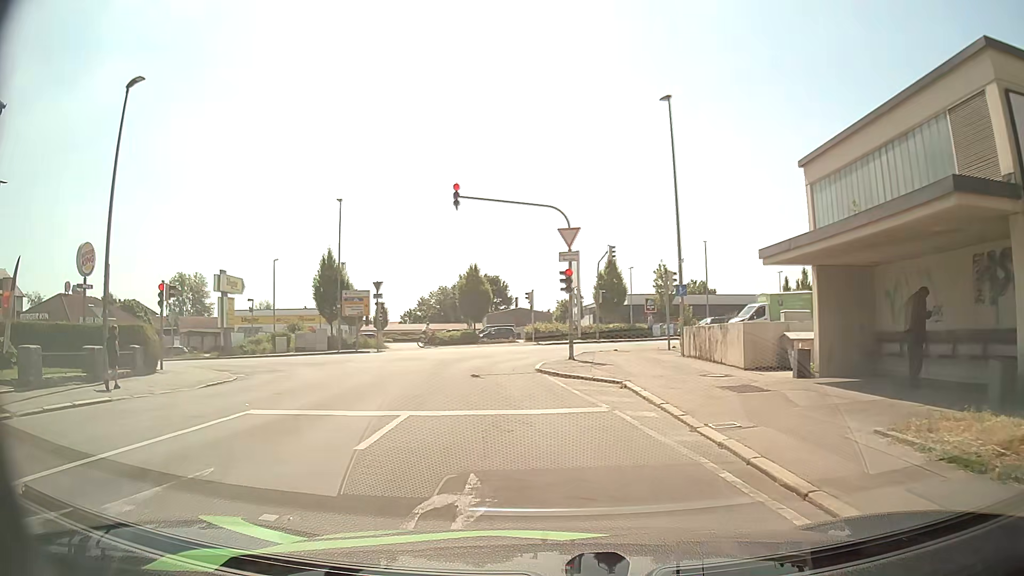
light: Day
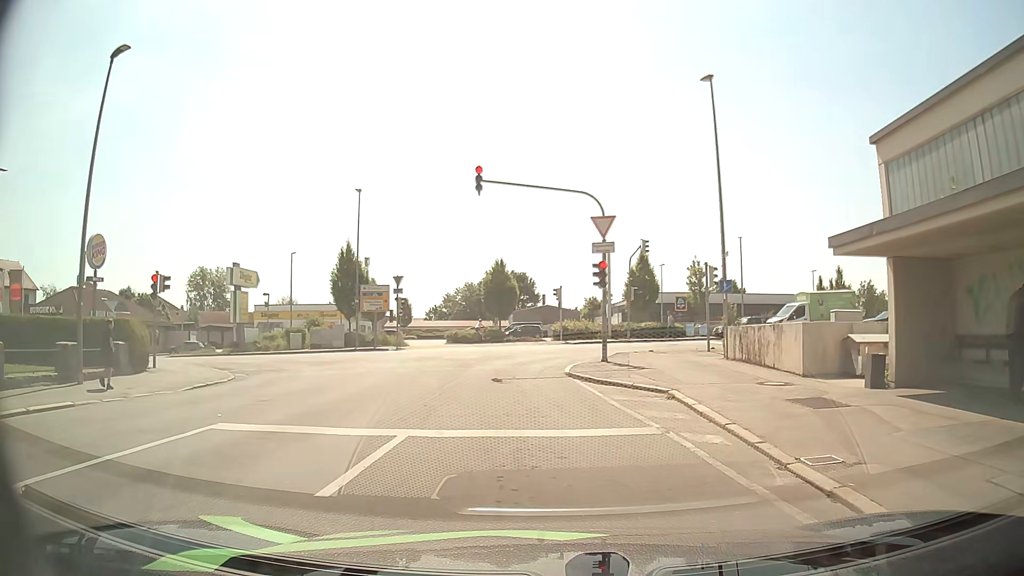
(0.0, +2.2) m; -3°
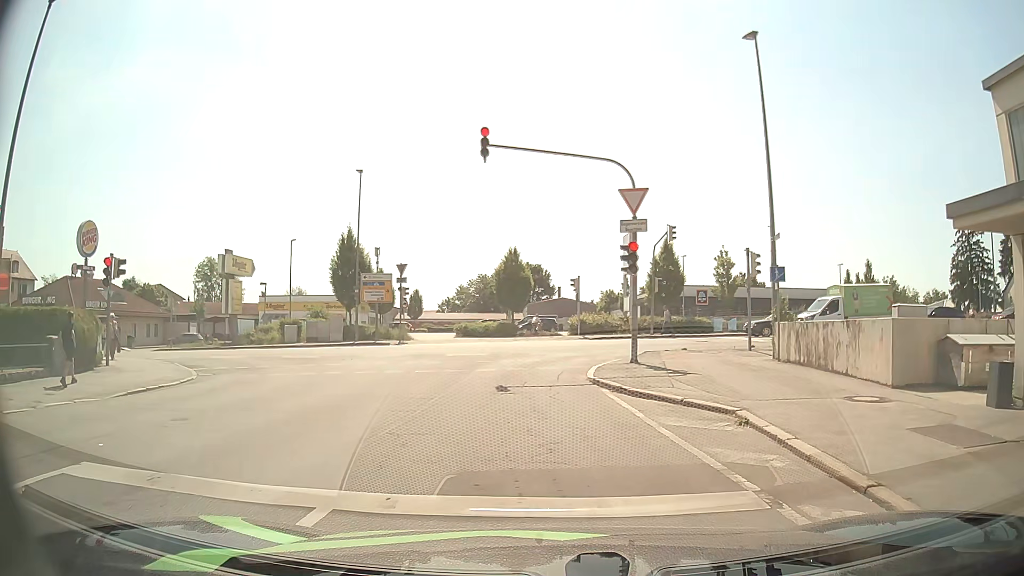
(0.0, +3.4) m; 0°
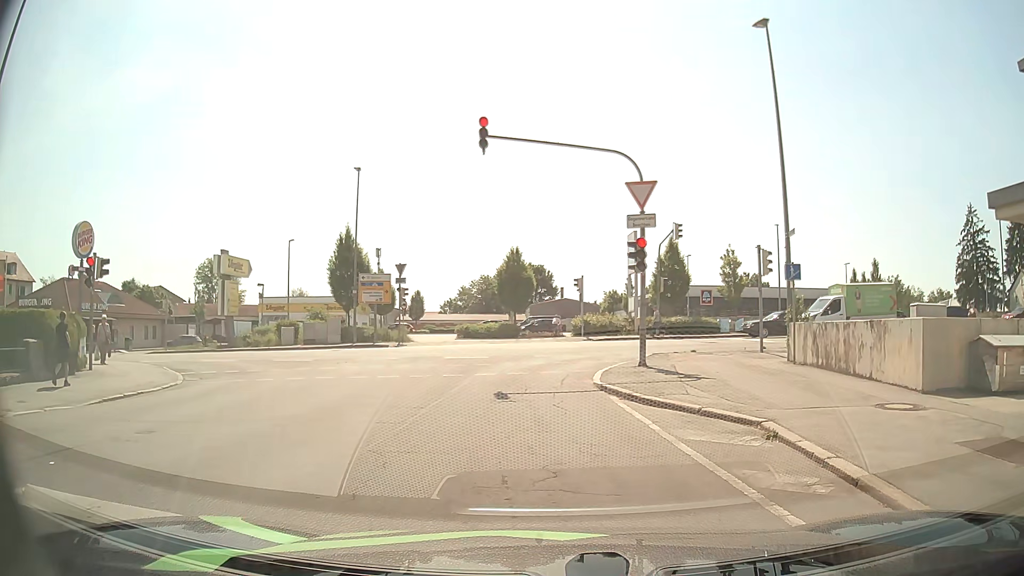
(0.0, +0.9) m; +2°
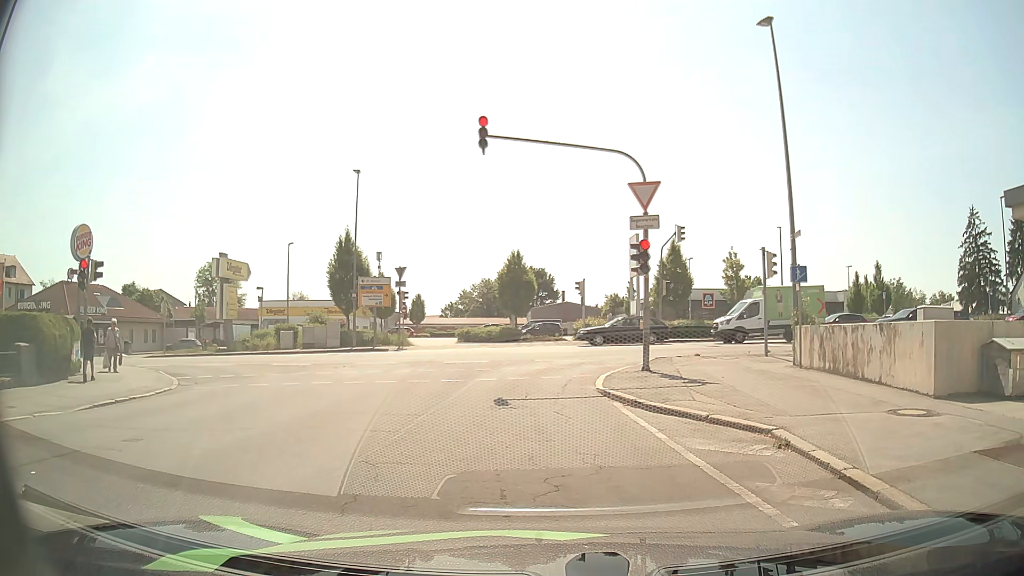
(0.0, +0.4) m; 0°
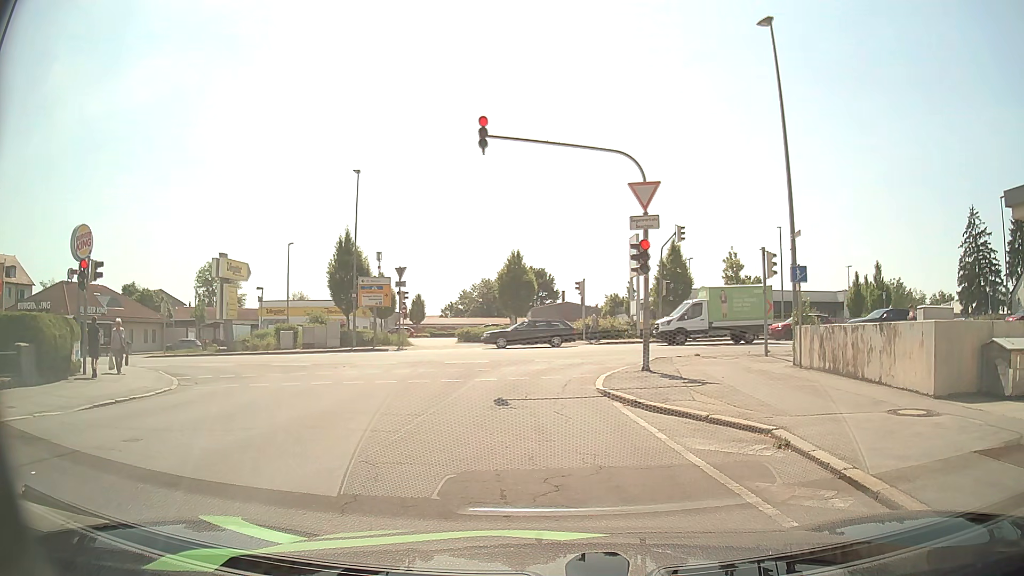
(0.0, 0.0) m; 0°
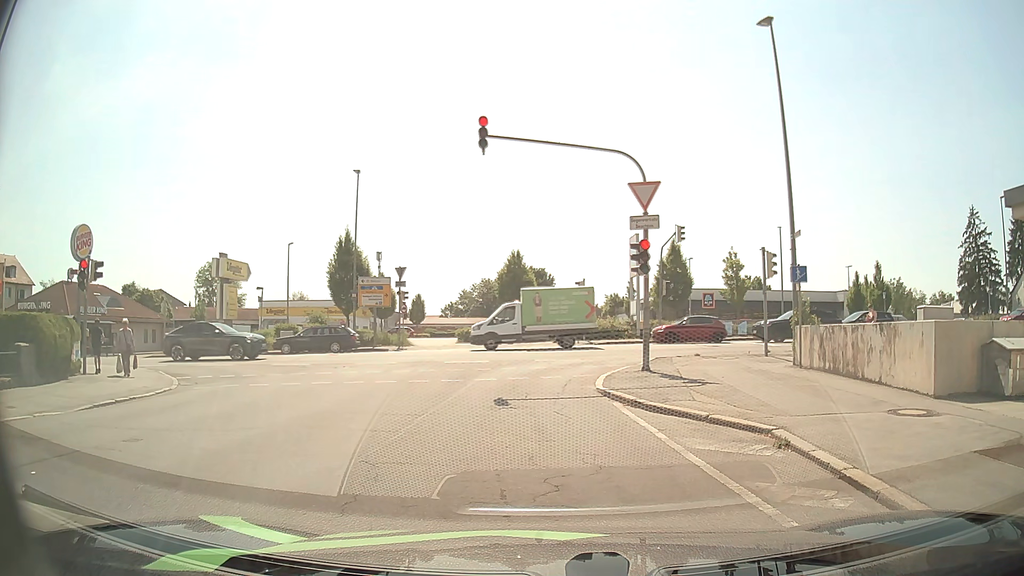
(0.0, 0.0) m; 0°
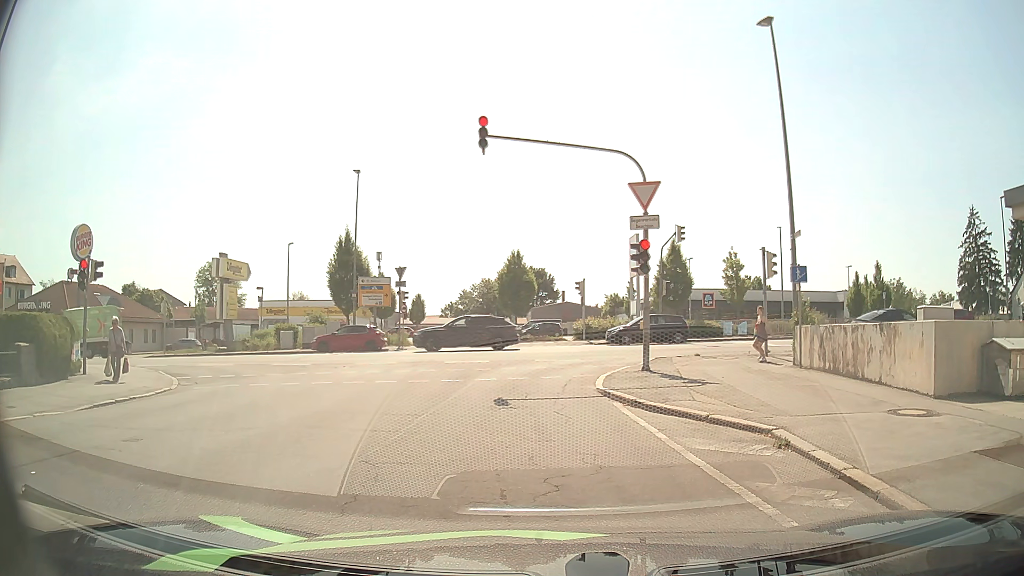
(0.0, 0.0) m; 0°
(-1, +10) (-1, +20) (+4, +28) (+14, +30) (+24, +30) (+34, +31) (+44, +32) (+54, +32) (+64, +32) (+74, +32) m
